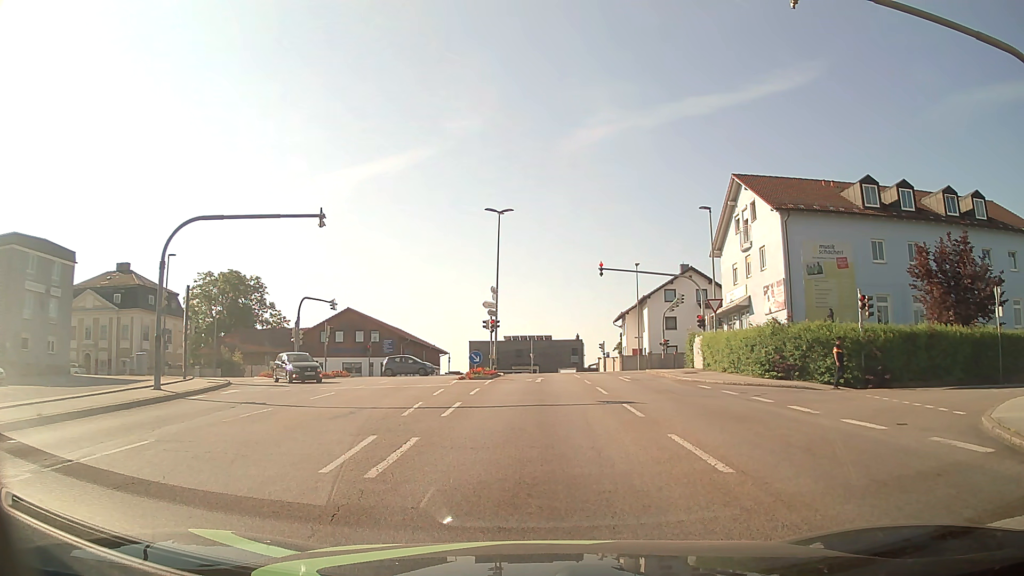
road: tertiary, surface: asphalt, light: Day
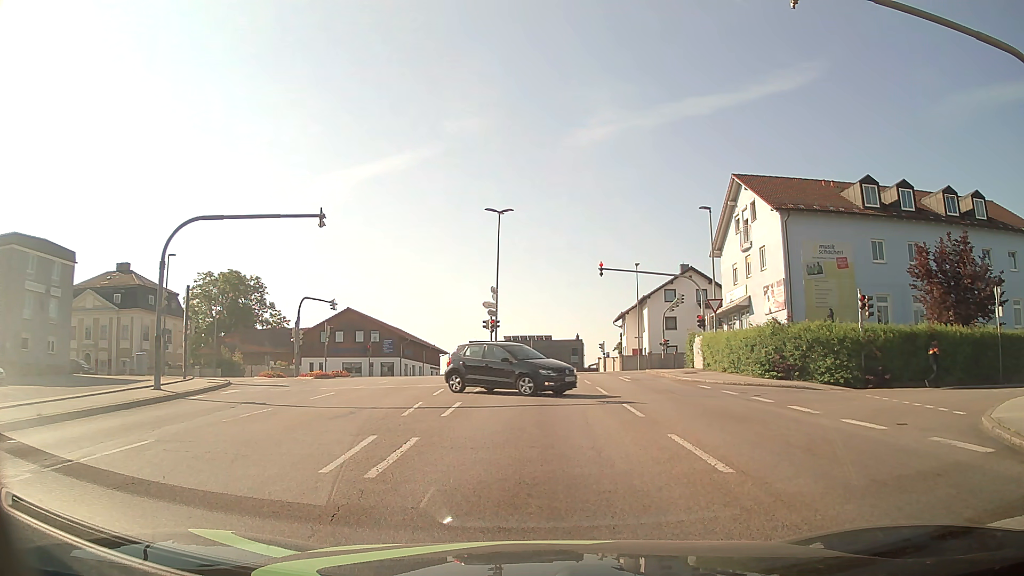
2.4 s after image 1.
(0.0, 0.0) m; 0°
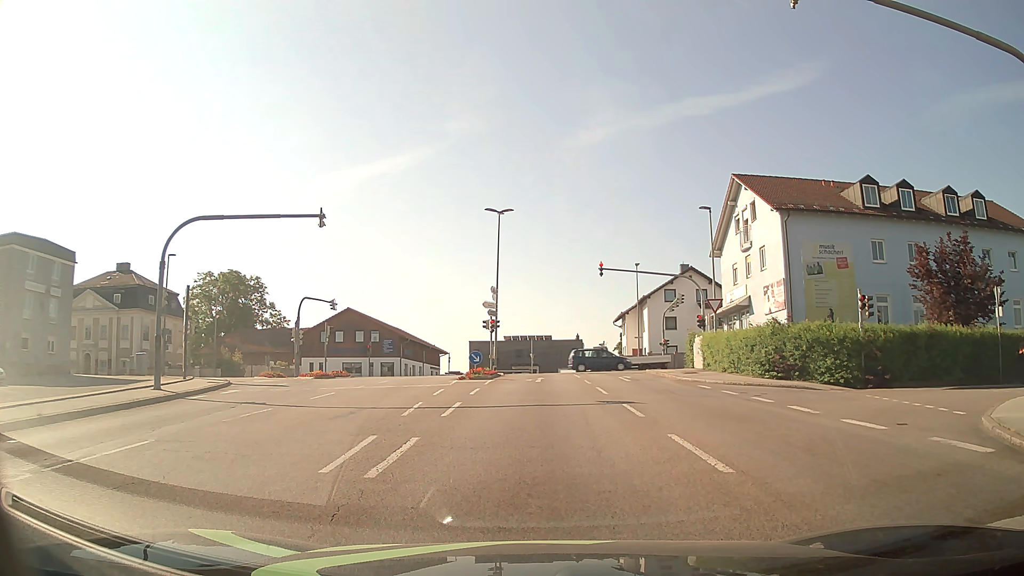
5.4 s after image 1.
(0.0, 0.0) m; 0°
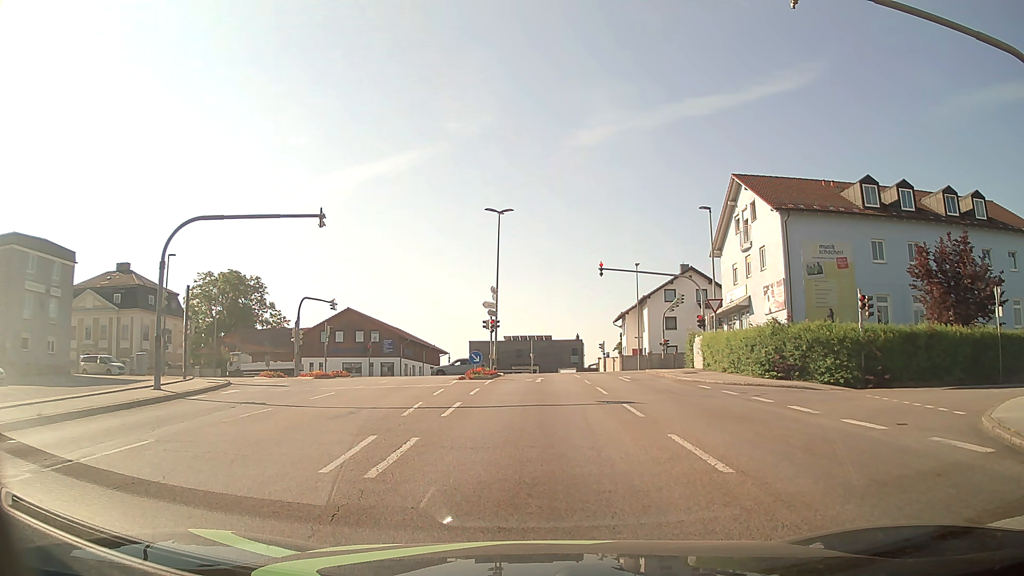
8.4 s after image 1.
(0.0, 0.0) m; 0°
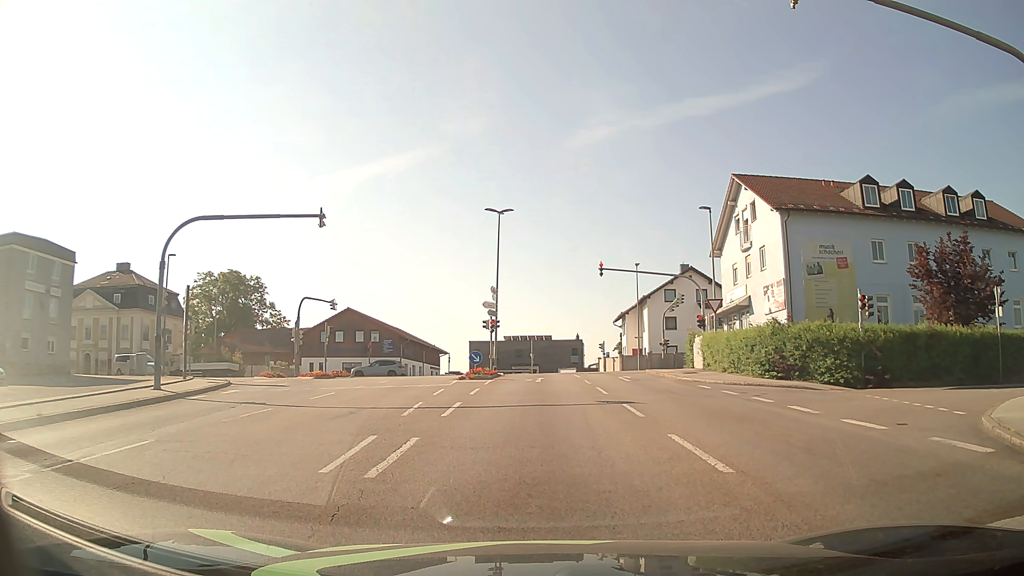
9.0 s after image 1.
(0.0, 0.0) m; 0°
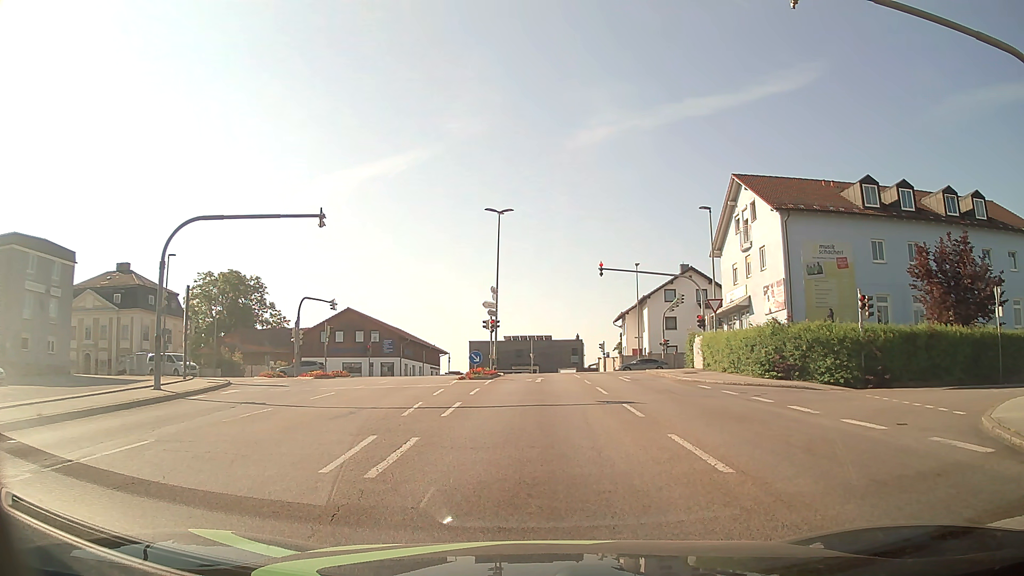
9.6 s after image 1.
(0.0, 0.0) m; 0°
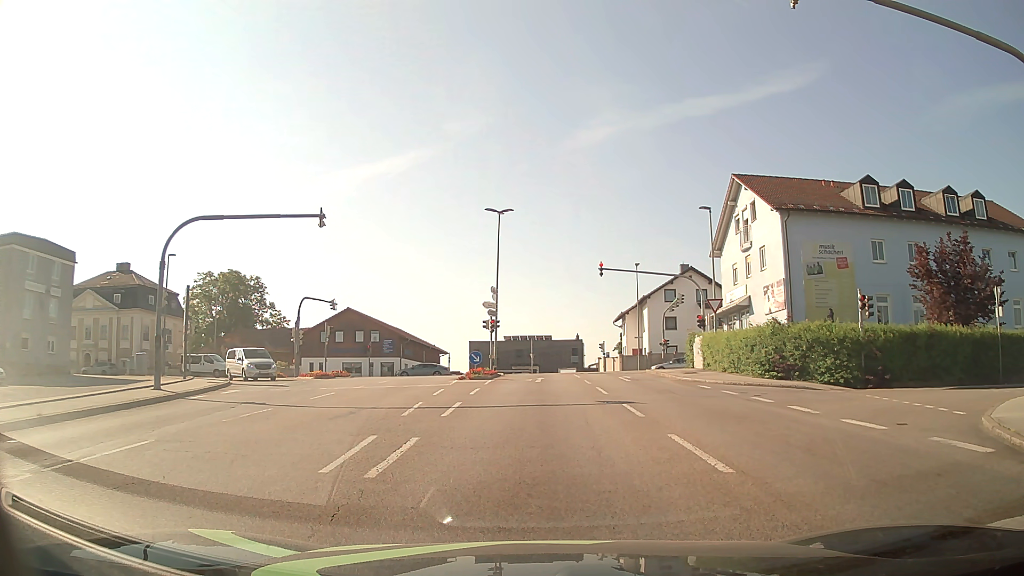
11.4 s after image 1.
(0.0, 0.0) m; 0°
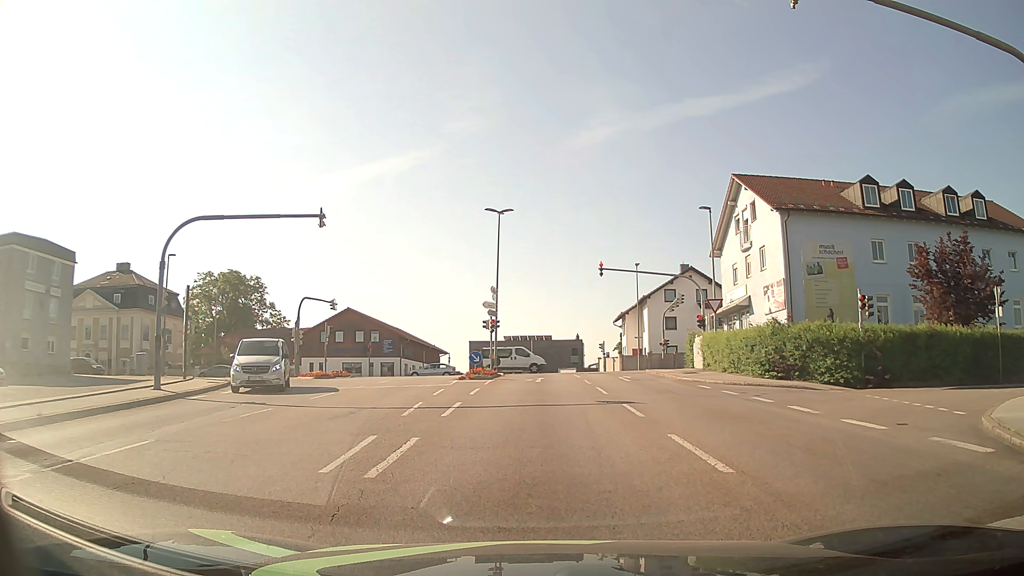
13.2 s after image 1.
(0.0, 0.0) m; 0°
(0, +10) (0, +20) (0, +30) (0, +40) (-1, +50) (-9, +57) (-18, +59) (-28, +60) (-38, +60) (-48, +61) m
